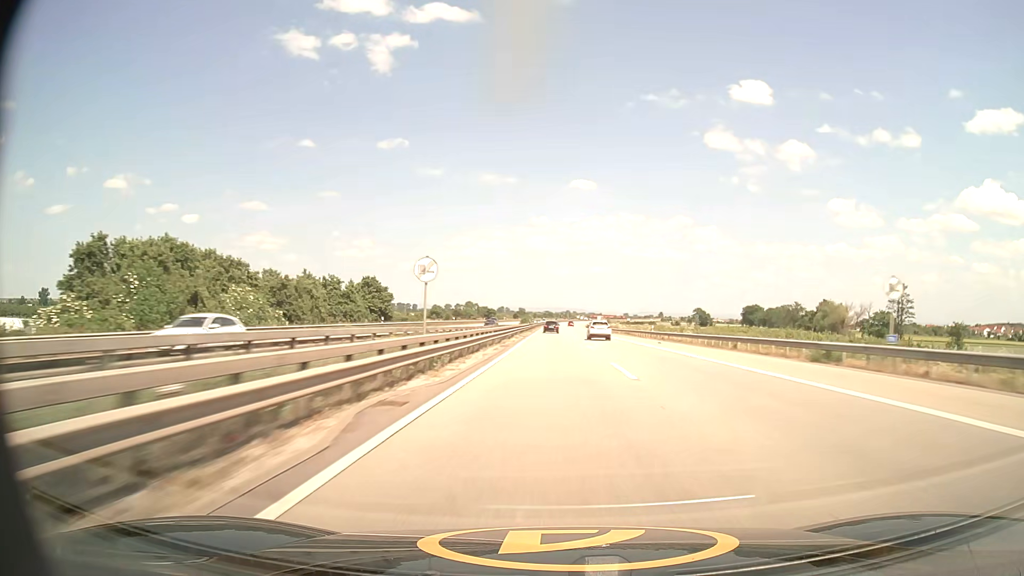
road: motorway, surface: asphalt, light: Day
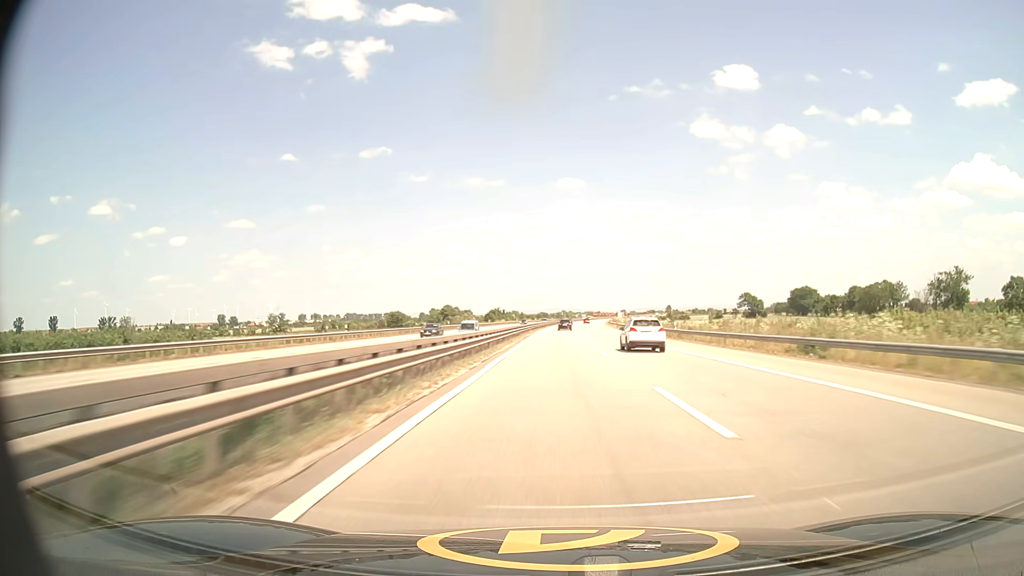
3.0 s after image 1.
(0.0, +116.3) m; 0°
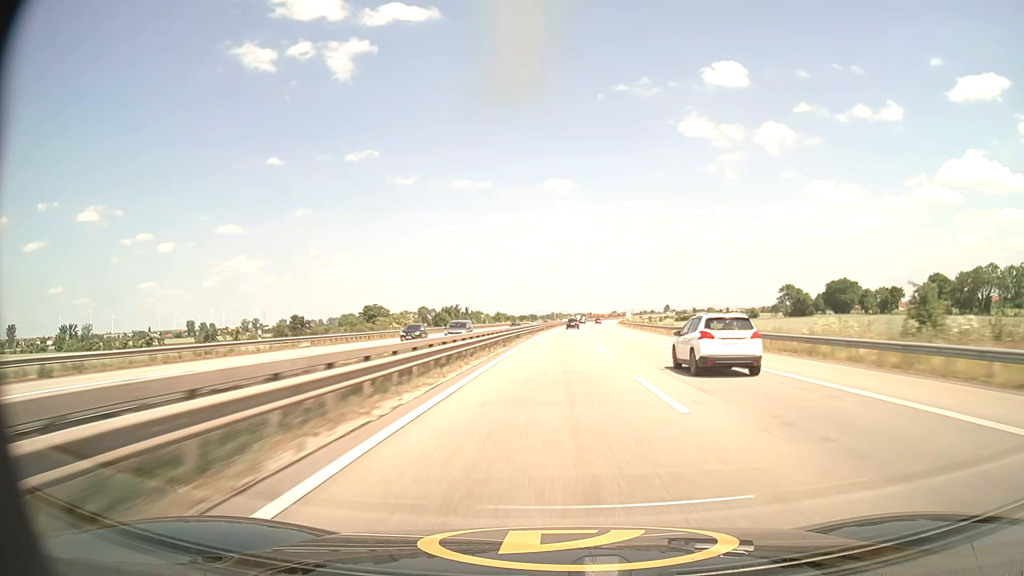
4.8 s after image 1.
(+0.4, +69.8) m; +1°
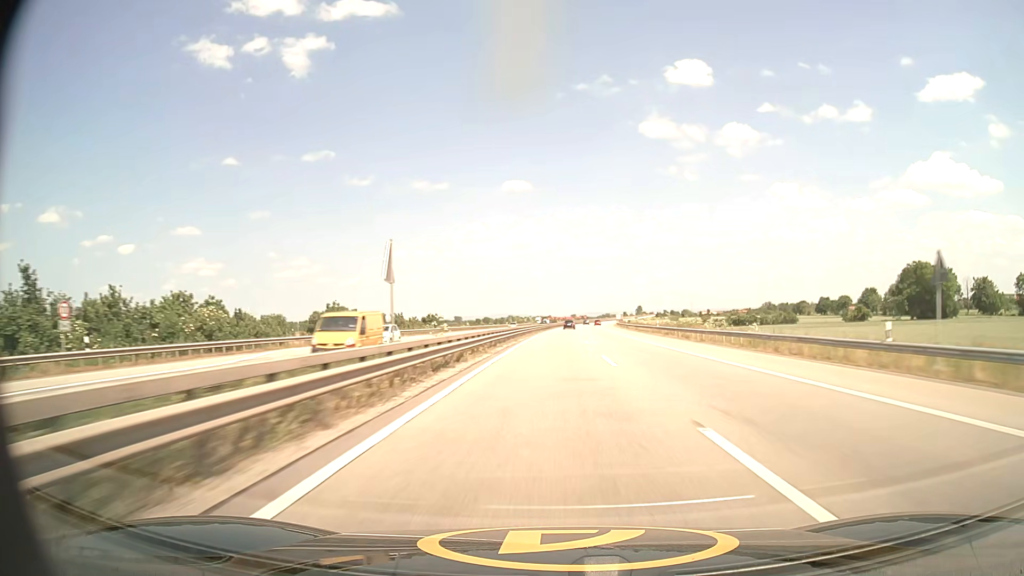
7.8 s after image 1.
(+3.4, +115.3) m; +3°
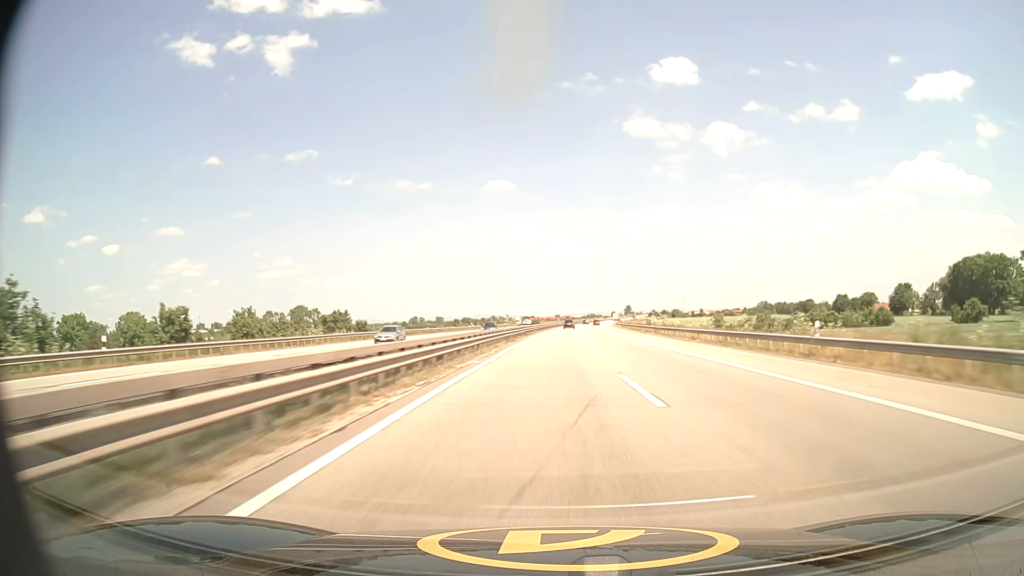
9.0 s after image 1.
(+0.5, +45.7) m; +1°
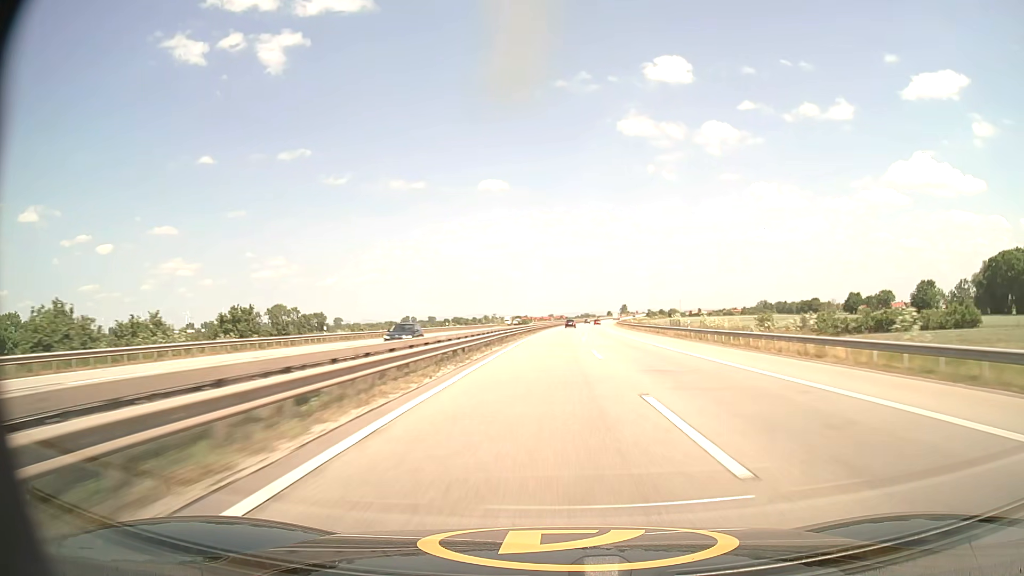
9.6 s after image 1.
(+0.1, +22.8) m; +1°
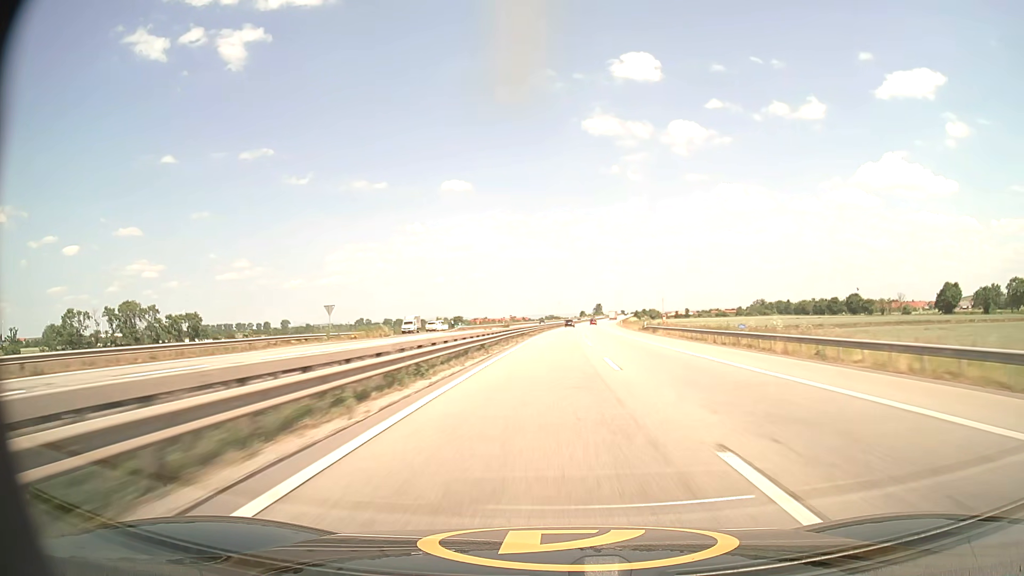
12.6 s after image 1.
(+3.0, +112.8) m; +3°
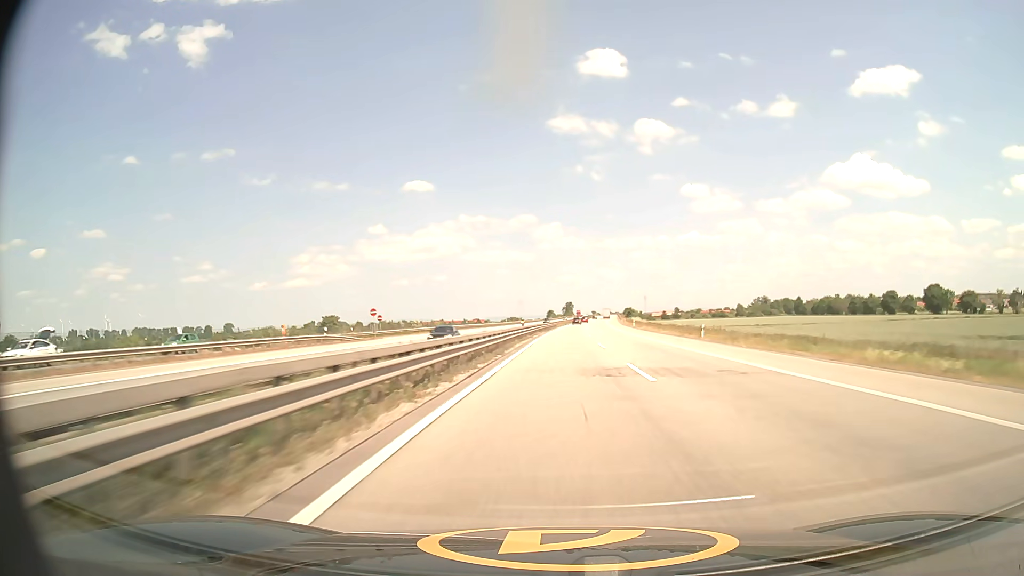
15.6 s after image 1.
(+2.9, +111.4) m; +3°
(0, +10) (0, +20) (0, +30) (0, +40) (+1, +50) (+1, +60) (+1, +70) (+2, +80) (+2, +90) (+3, +100) m
